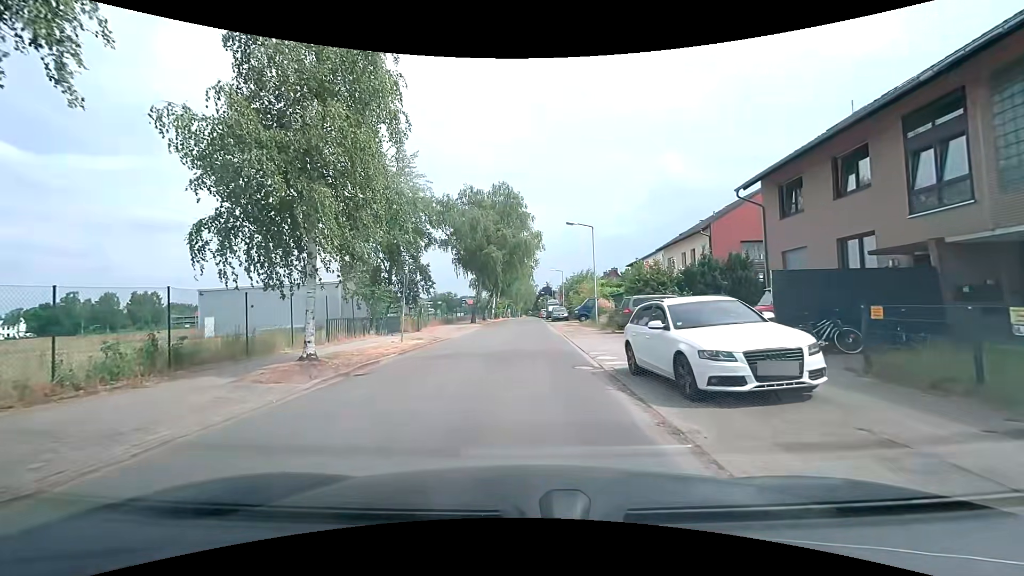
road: residential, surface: asphalt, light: Day
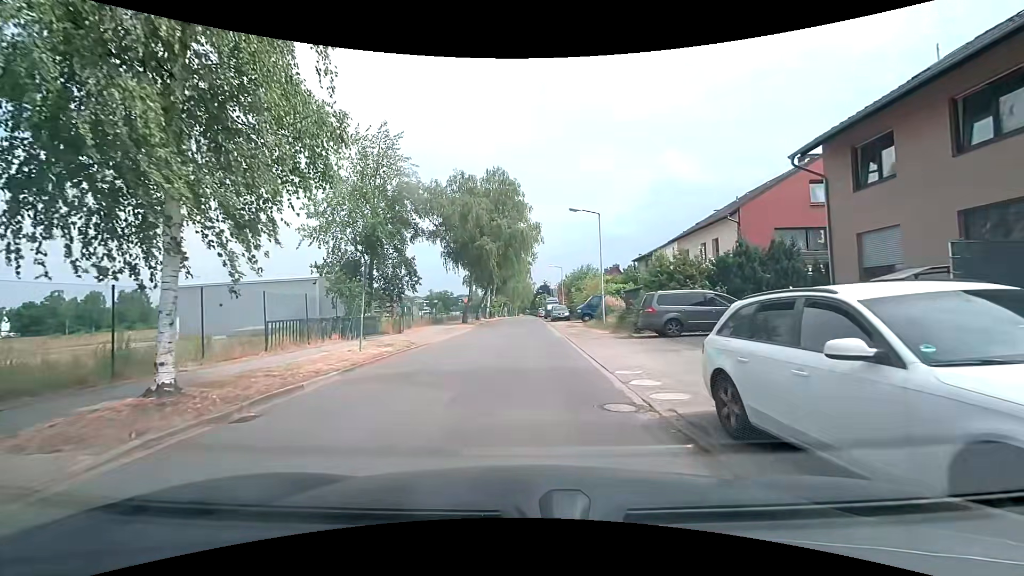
(0.0, +5.1) m; 0°
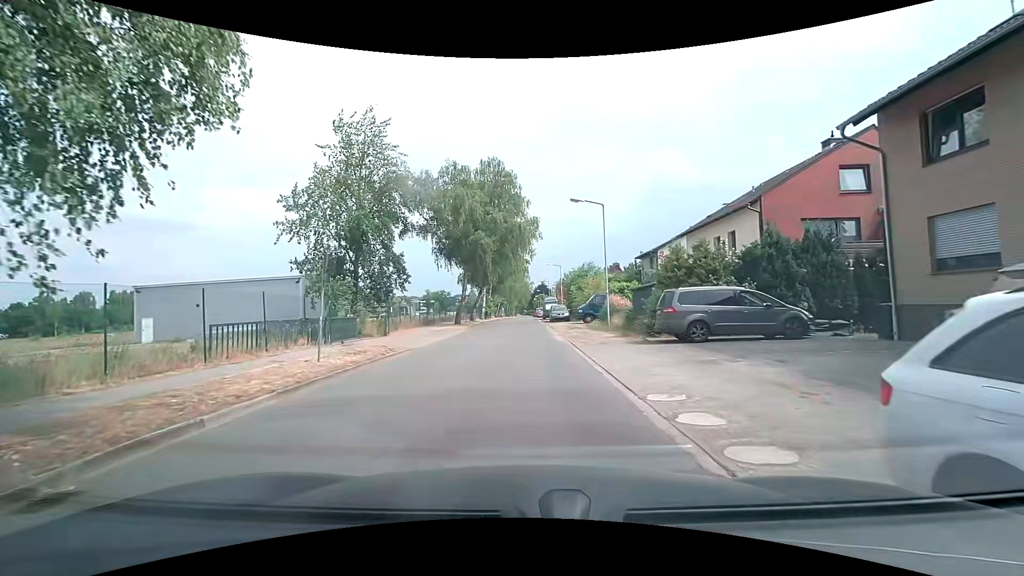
(+0.1, +3.0) m; +1°
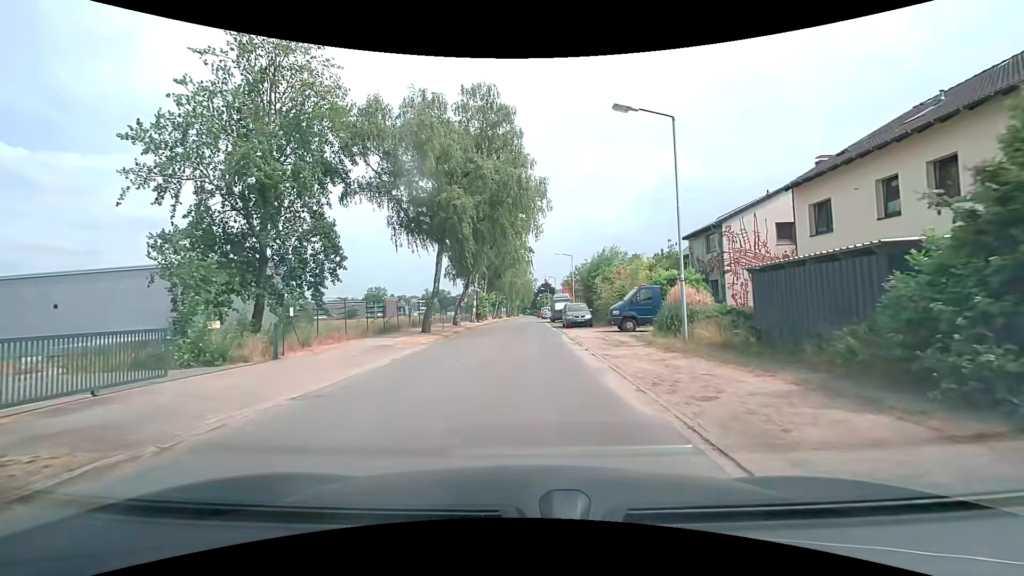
(-0.1, +14.4) m; 0°
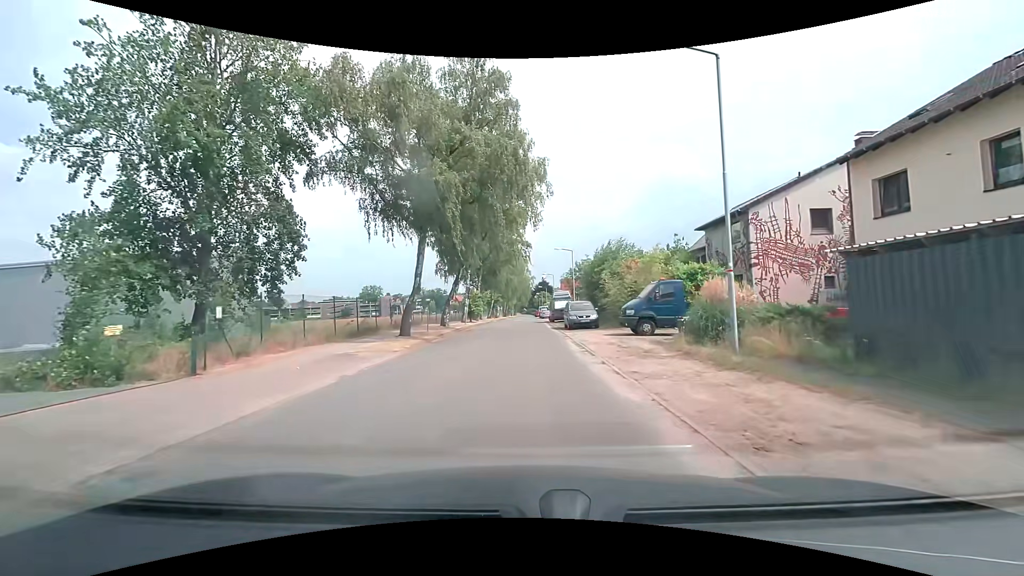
(0.0, +4.2) m; 0°
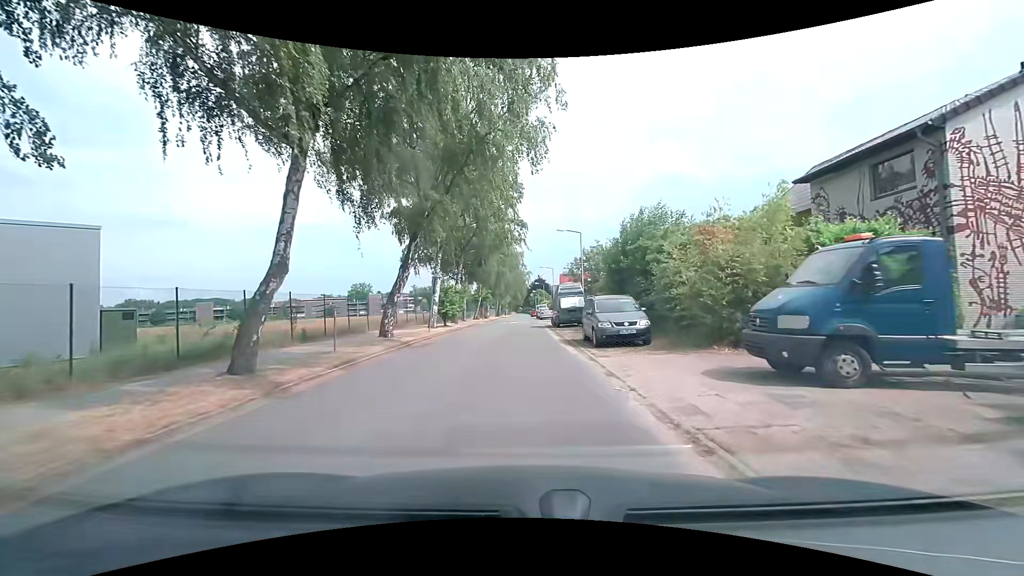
(+0.1, +13.0) m; +1°
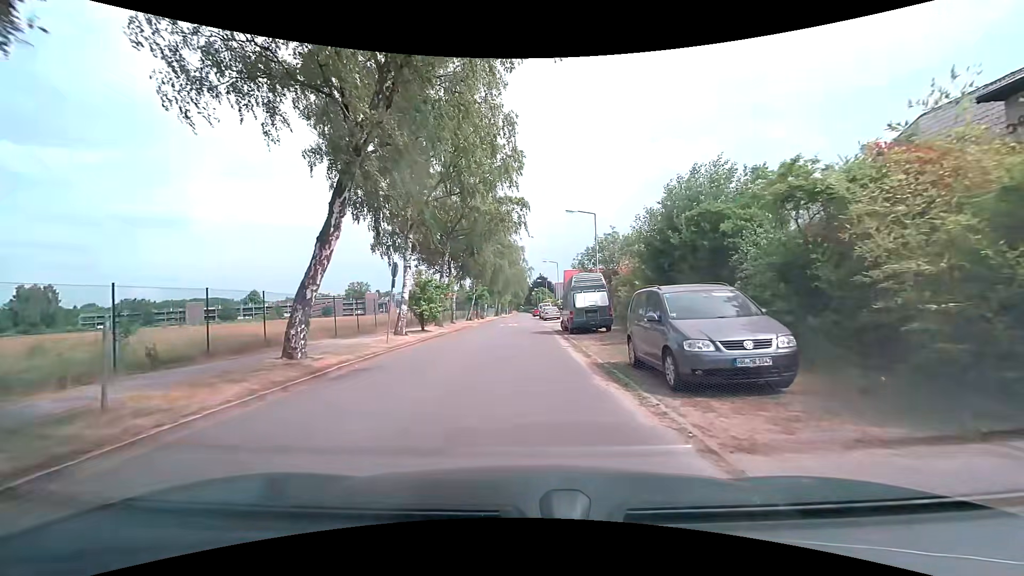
(0.0, +8.2) m; 0°
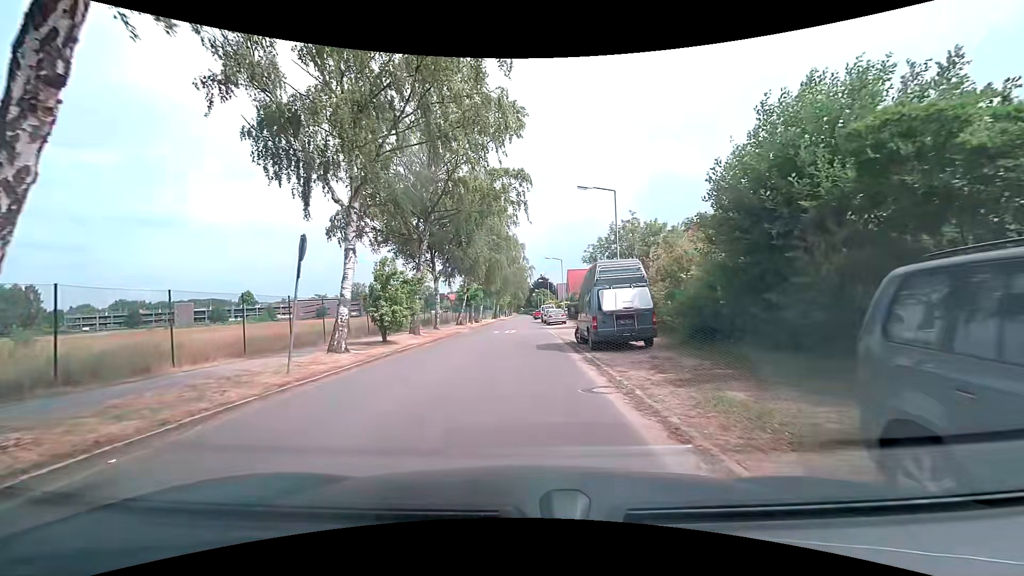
(0.0, +7.5) m; +1°
(0, +10) (0, +20) (0, +30) (-1, +40) (-1, +50) (-1, +60) (-1, +70) (-2, +80) (-2, +90) (-2, +100) m
